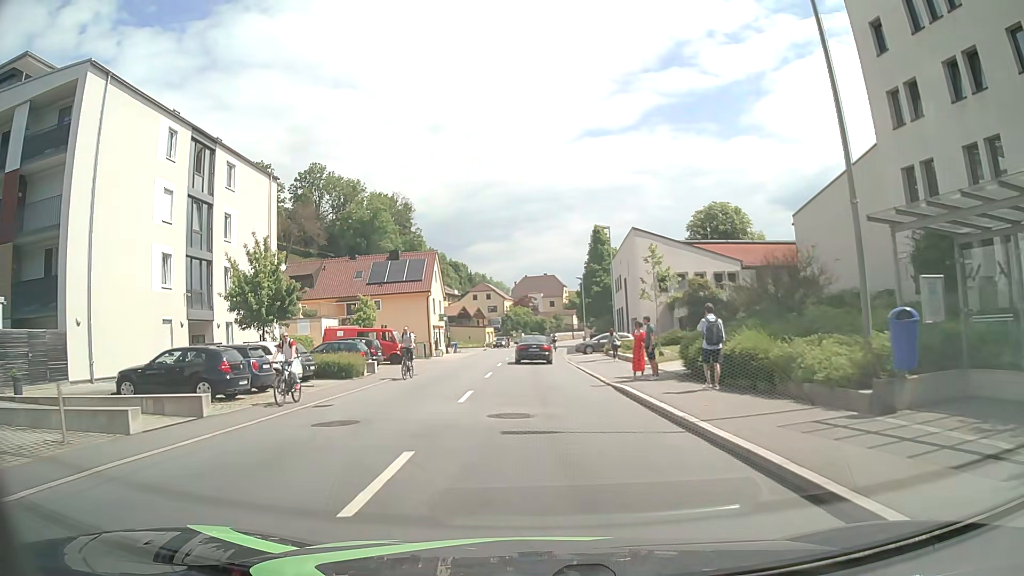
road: tertiary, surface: asphalt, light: Day
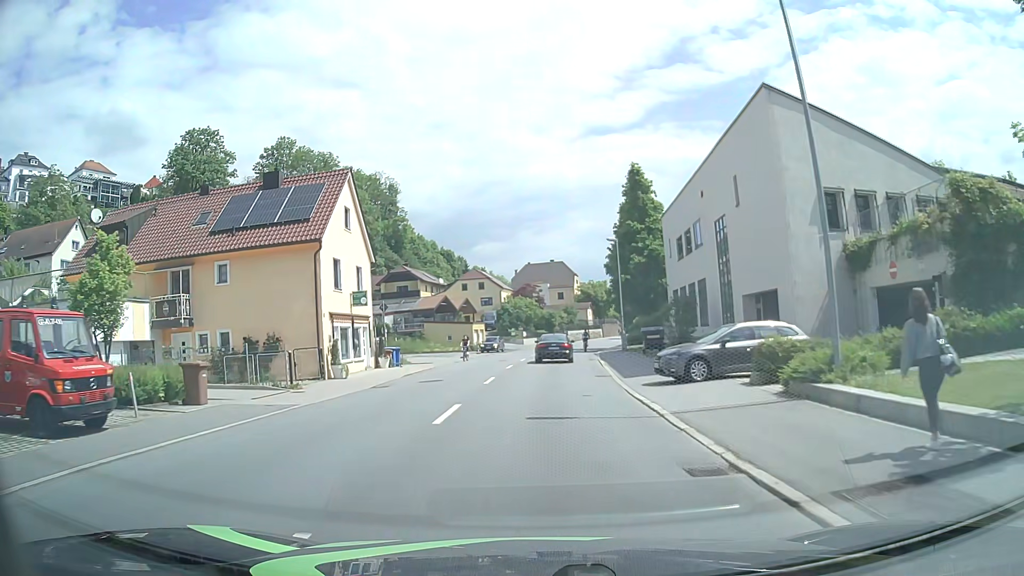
(-0.1, +30.7) m; 0°
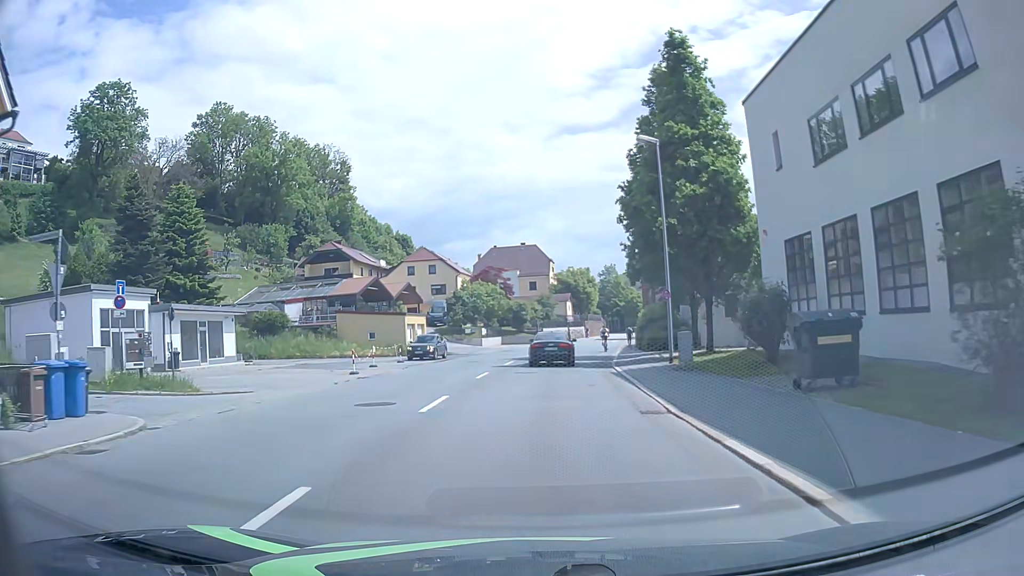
(+0.5, +25.7) m; +3°
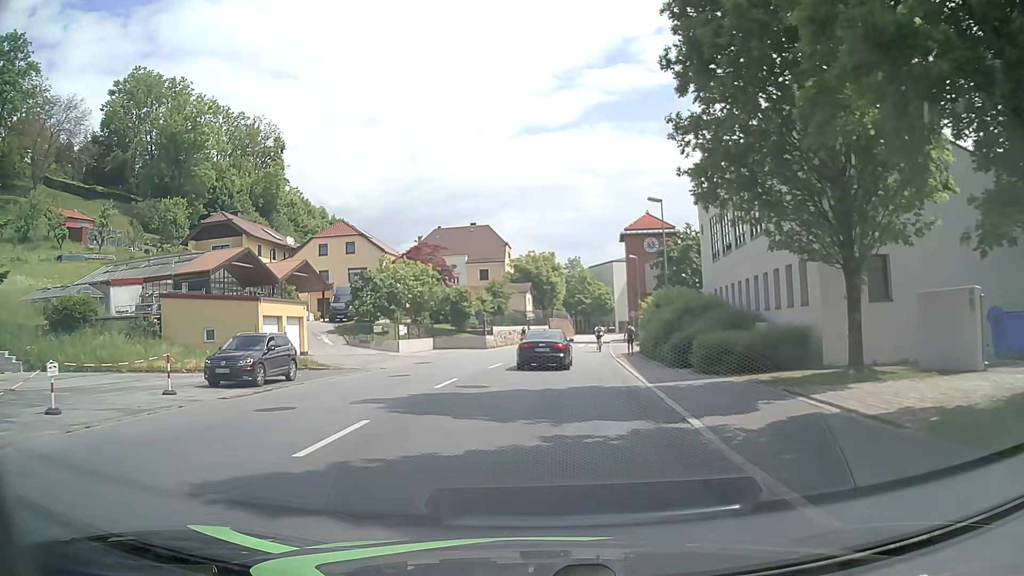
(+0.5, +22.4) m; +4°
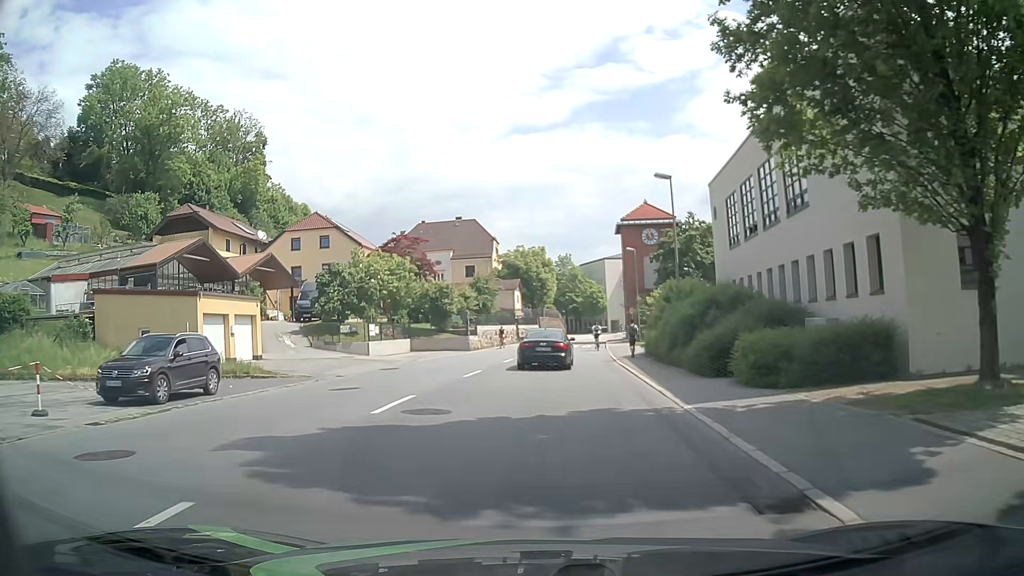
(0.0, +5.3) m; 0°
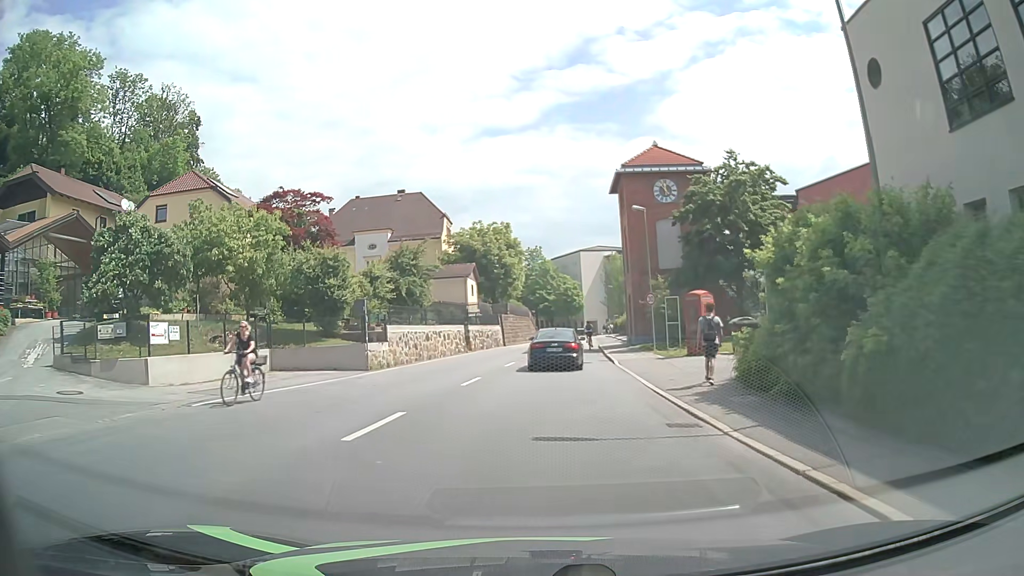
(+0.5, +20.5) m; +3°
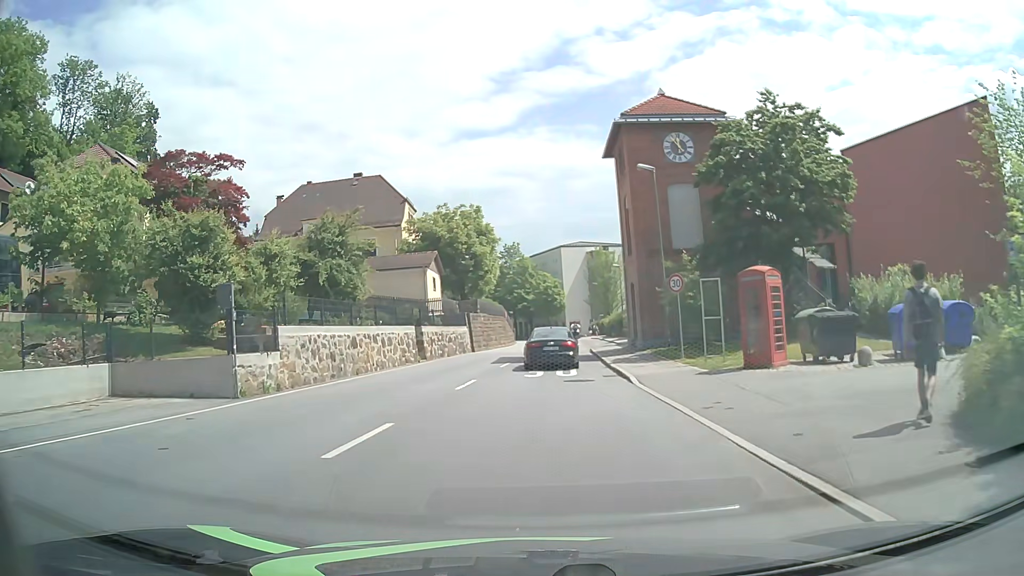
(+0.1, +9.9) m; +2°
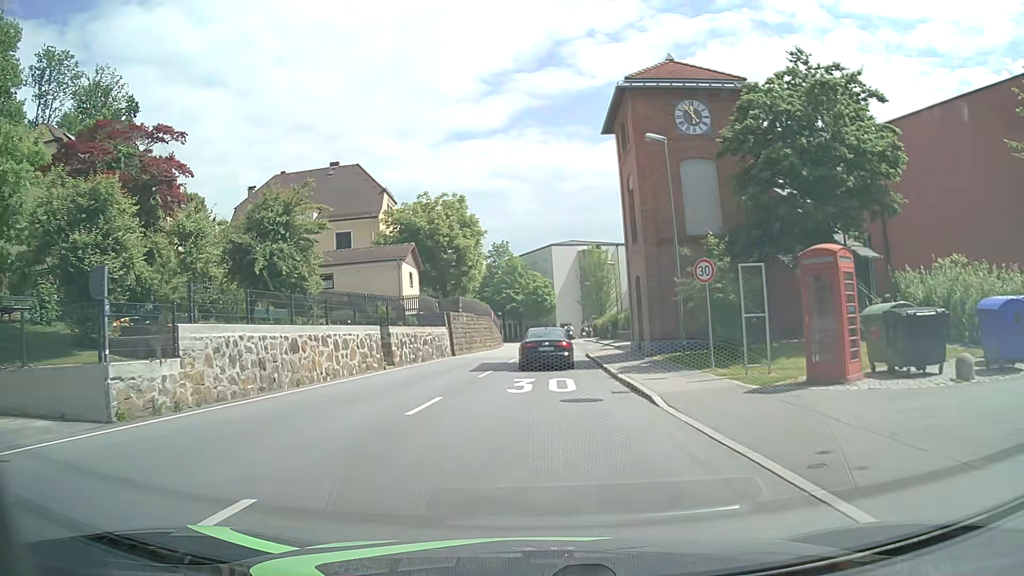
(0.0, +4.9) m; 0°
(0, +10) (0, +20) (+1, +30) (+1, +40) (+2, +50) (+2, +60) (+2, +70) (+2, +80) (+2, +90) (+1, +100) m
